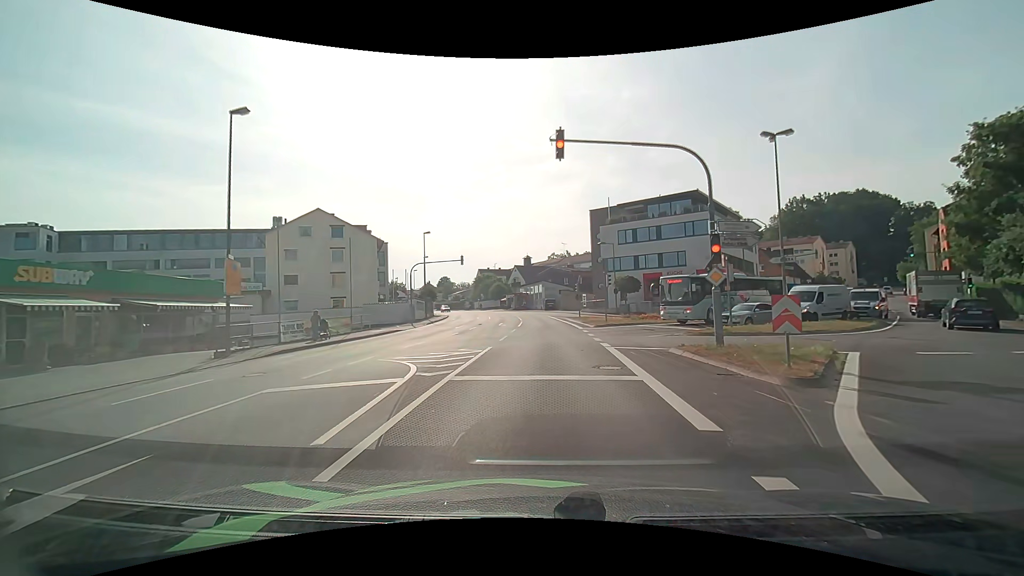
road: tertiary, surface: asphalt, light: Day
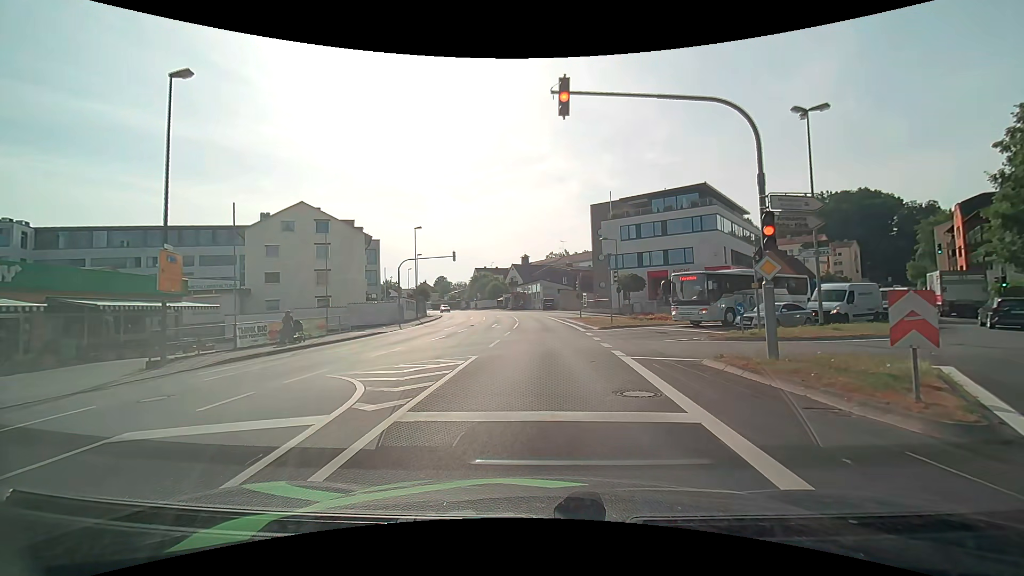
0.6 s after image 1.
(0.0, +3.1) m; +1°
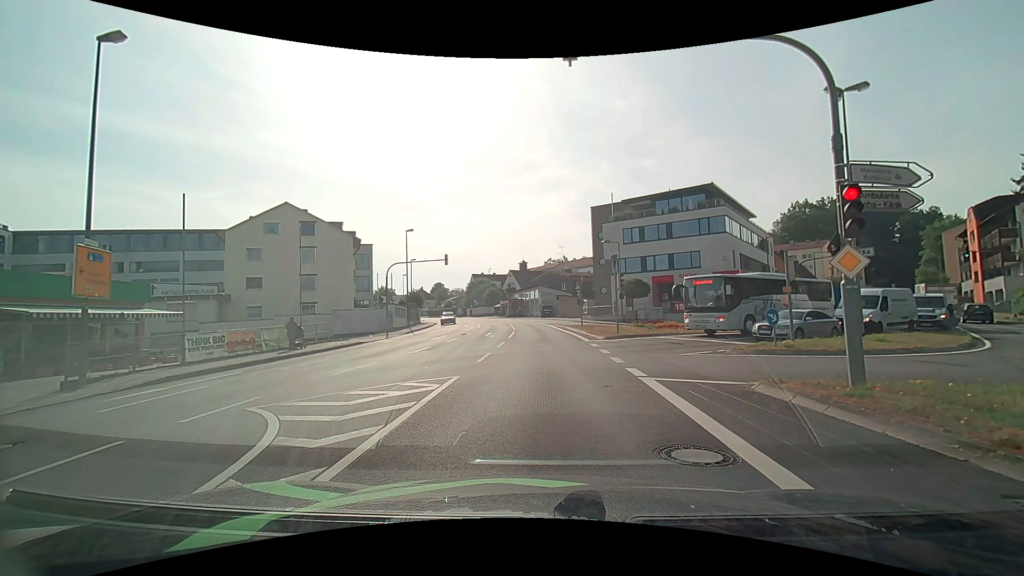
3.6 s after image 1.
(0.0, +2.5) m; 0°
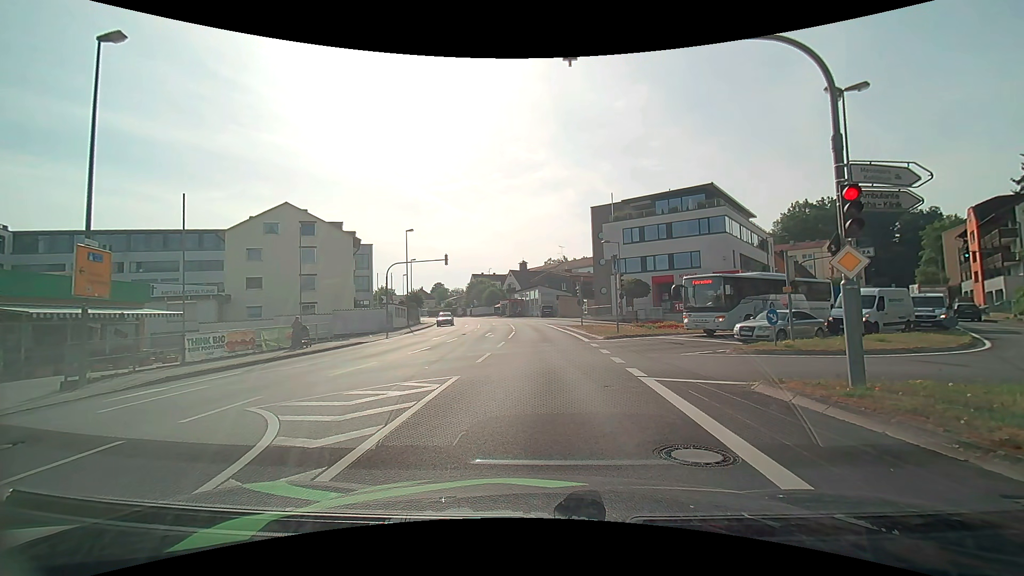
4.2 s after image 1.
(0.0, 0.0) m; 0°
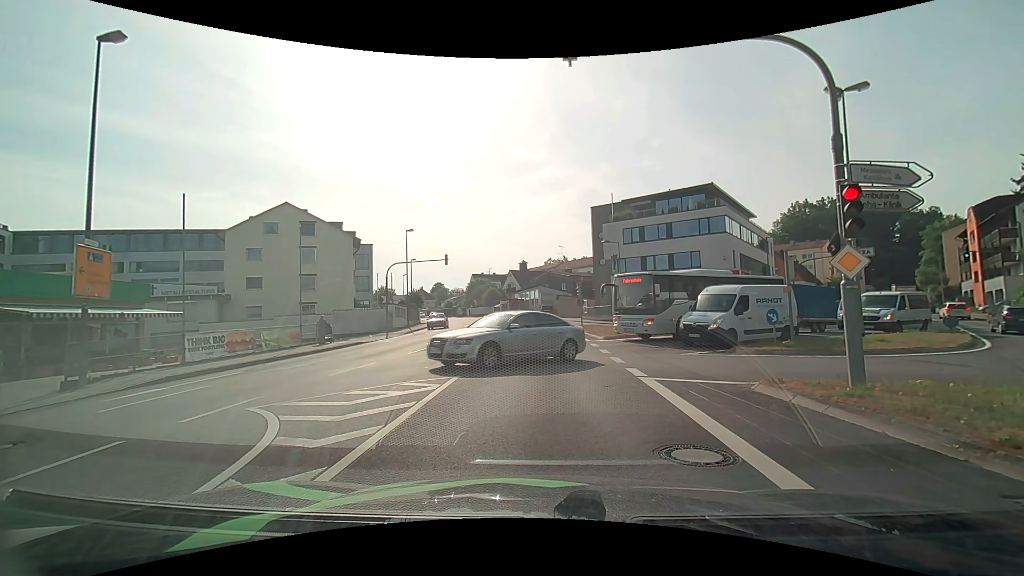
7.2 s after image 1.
(0.0, 0.0) m; 0°
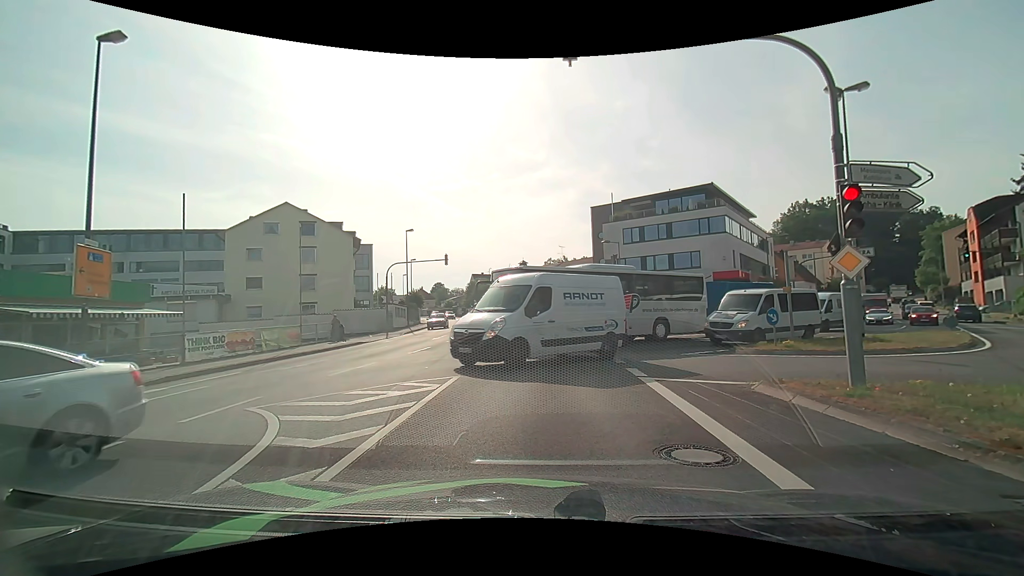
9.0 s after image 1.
(0.0, 0.0) m; 0°
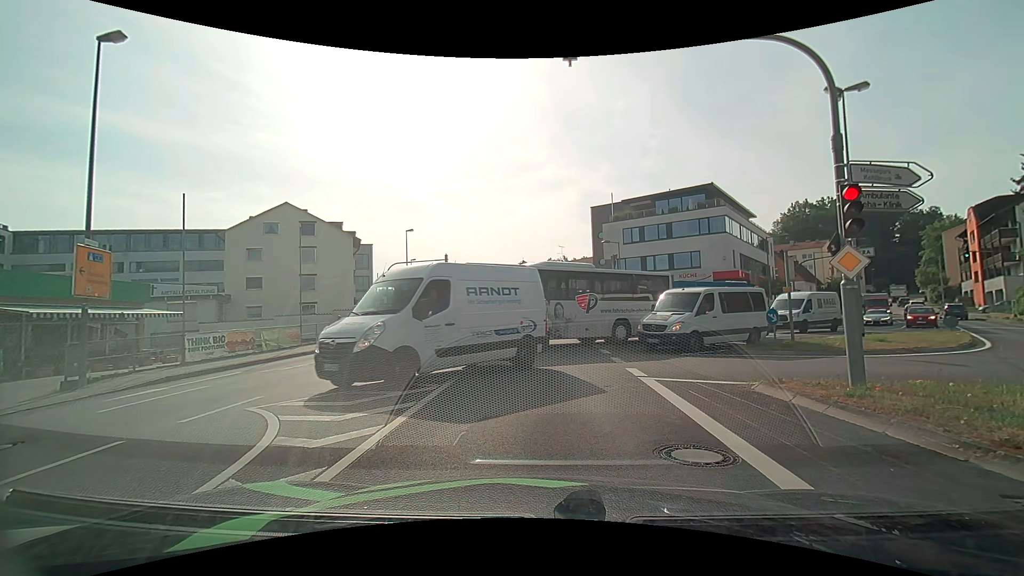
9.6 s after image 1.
(0.0, 0.0) m; 0°
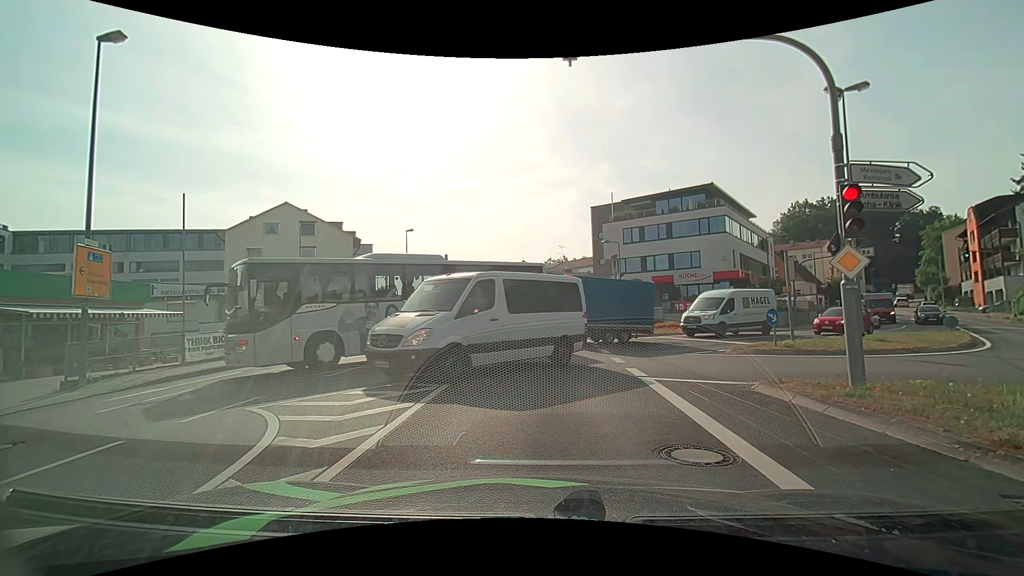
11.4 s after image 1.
(0.0, 0.0) m; 0°
(0, +10) (0, +20) (0, +30) (0, +40) (-1, +50) (-2, +60) (-4, +70) (-6, +79) (-9, +89) (-12, +99) m
